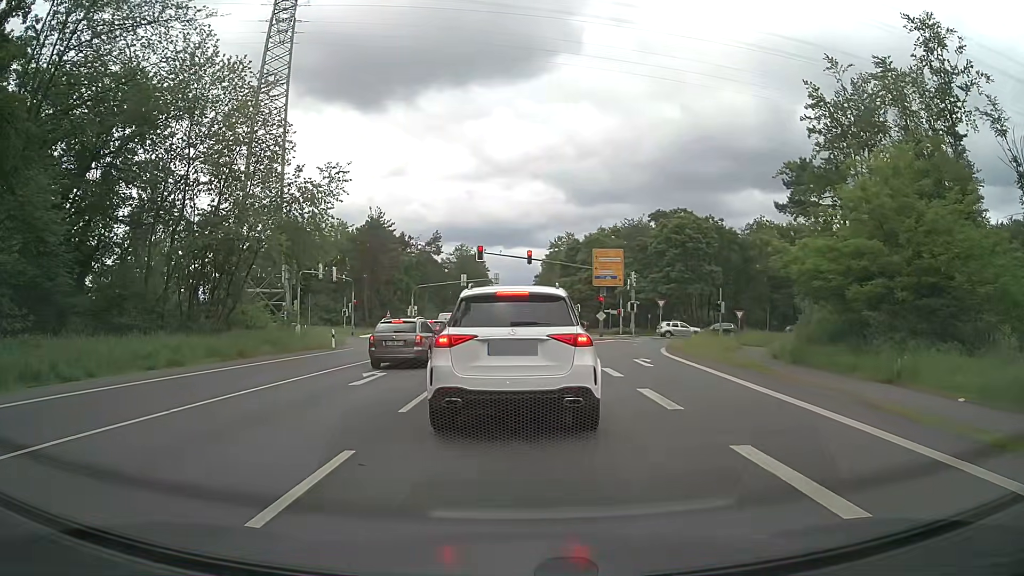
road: primary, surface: asphalt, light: Day
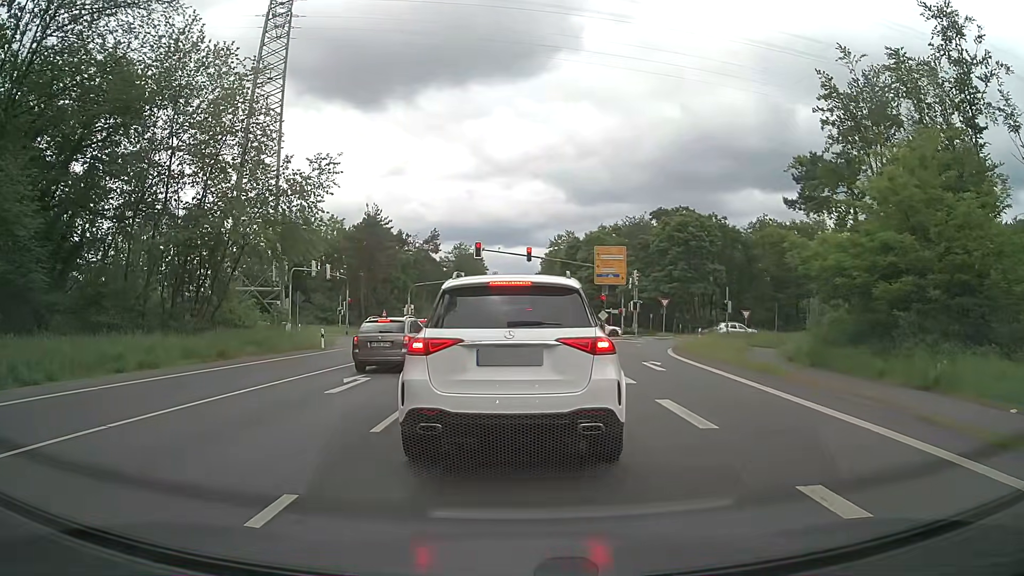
(0.0, +1.7) m; 0°
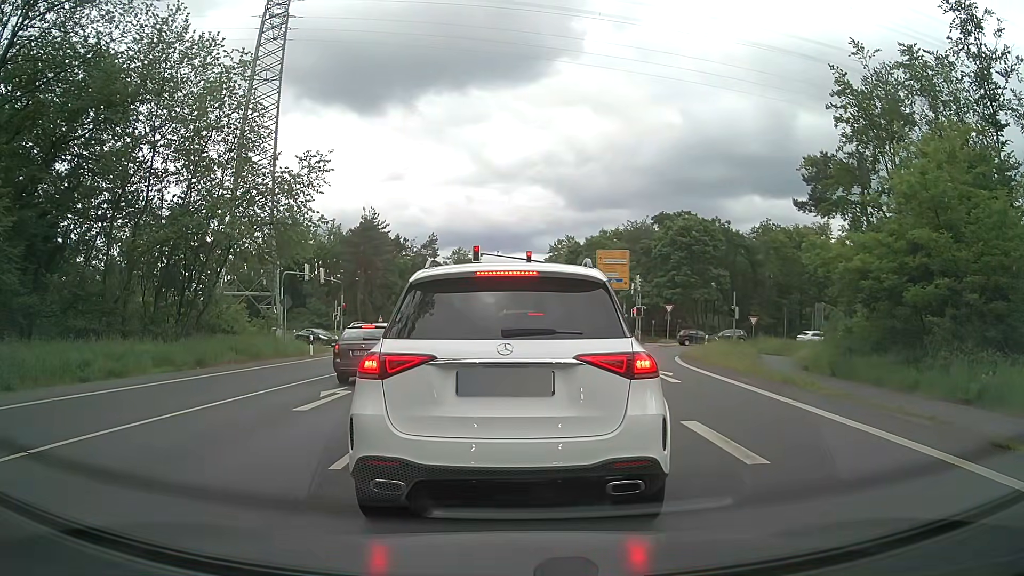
(0.0, +1.7) m; 0°
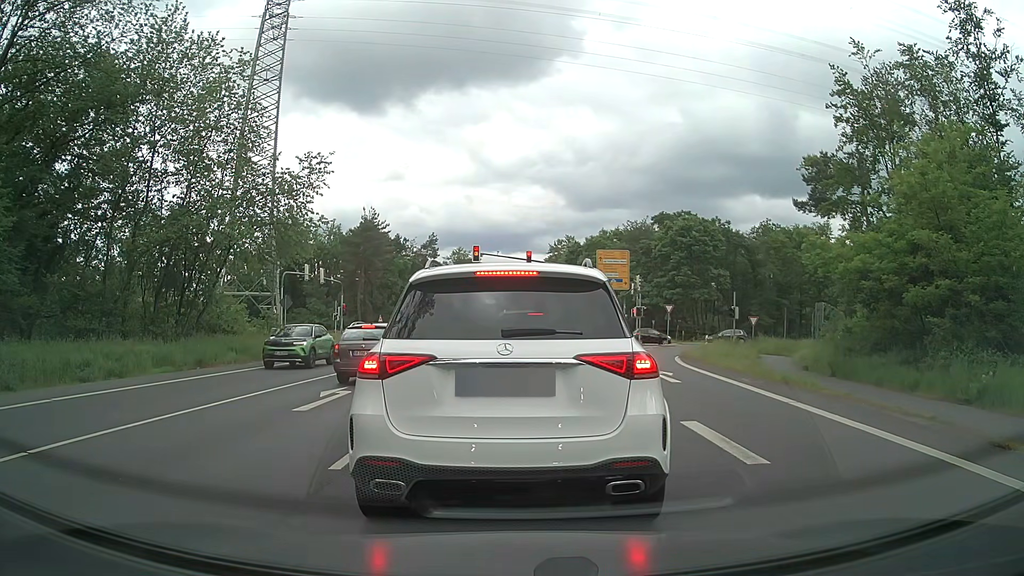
(0.0, 0.0) m; 0°
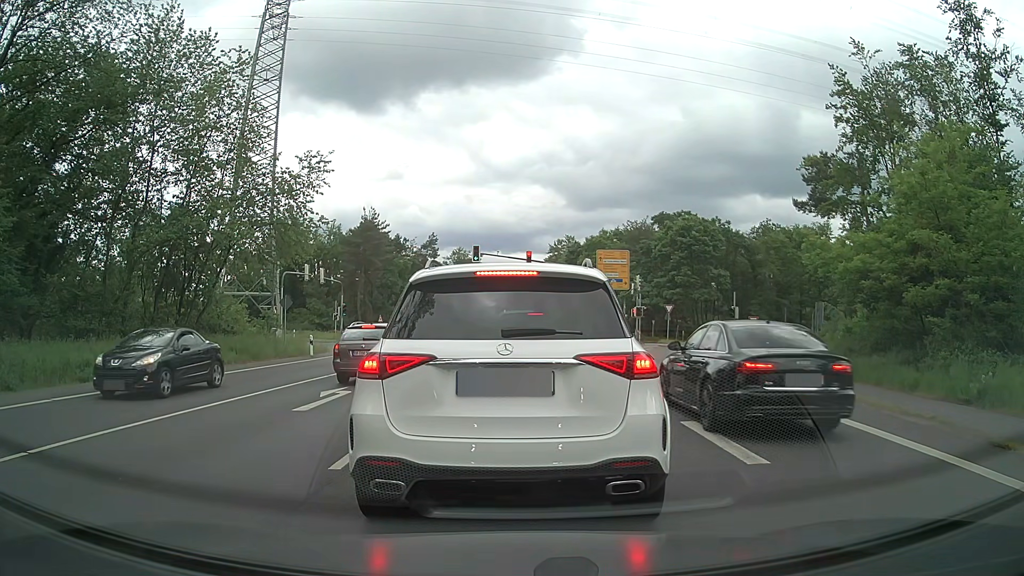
(0.0, 0.0) m; 0°
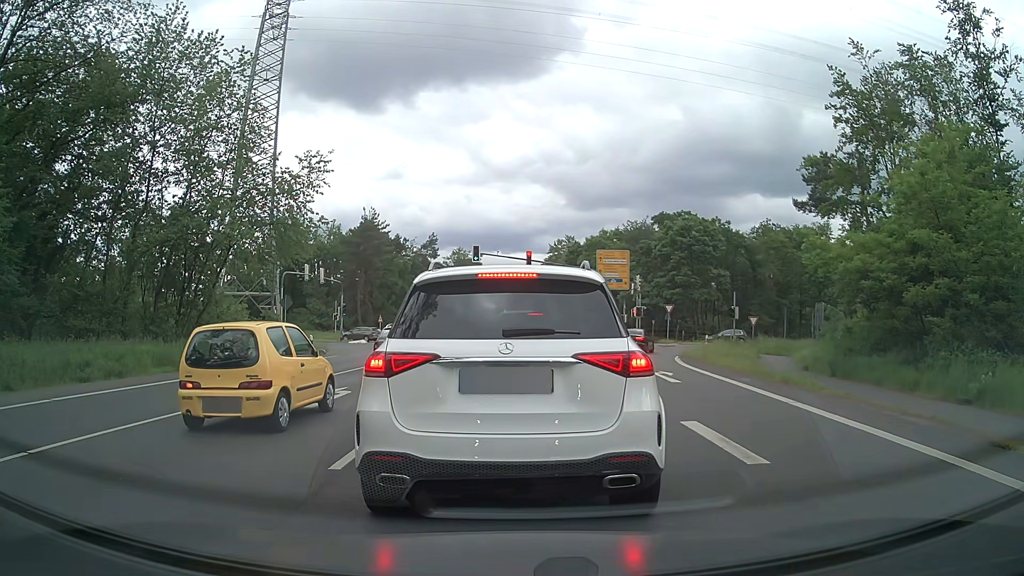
(0.0, 0.0) m; 0°
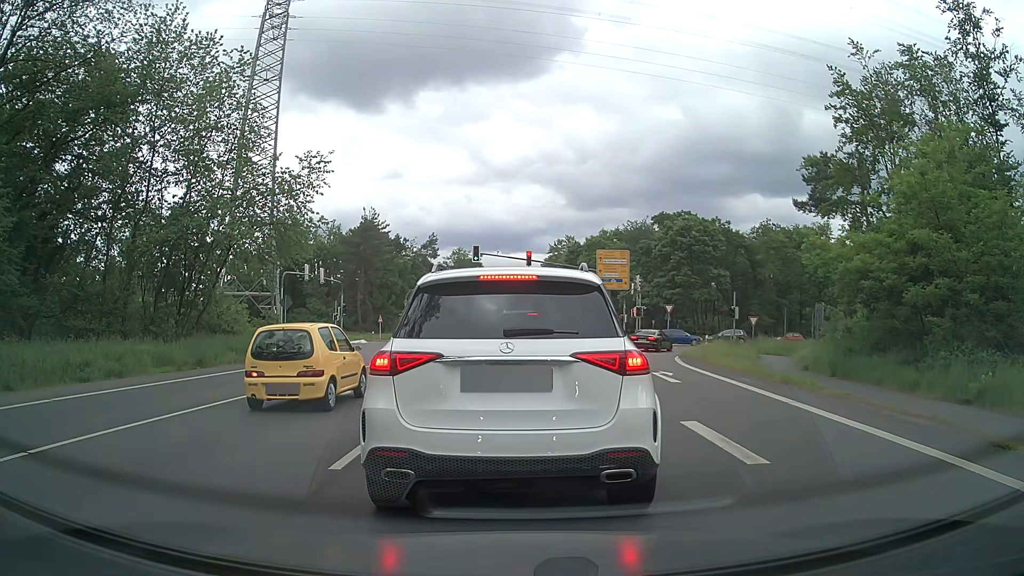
(0.0, 0.0) m; 0°
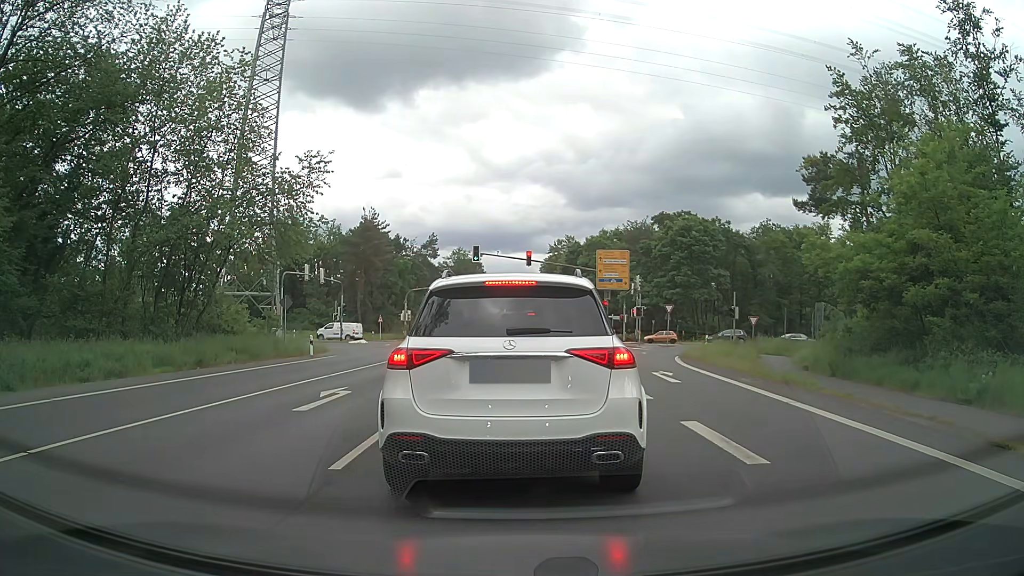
(0.0, 0.0) m; 0°
(0, +10) (0, +20) (0, +30) (0, +40) (+1, +50) (+1, +60) (+1, +70) (+1, +80) (+1, +90) (+1, +100) m
